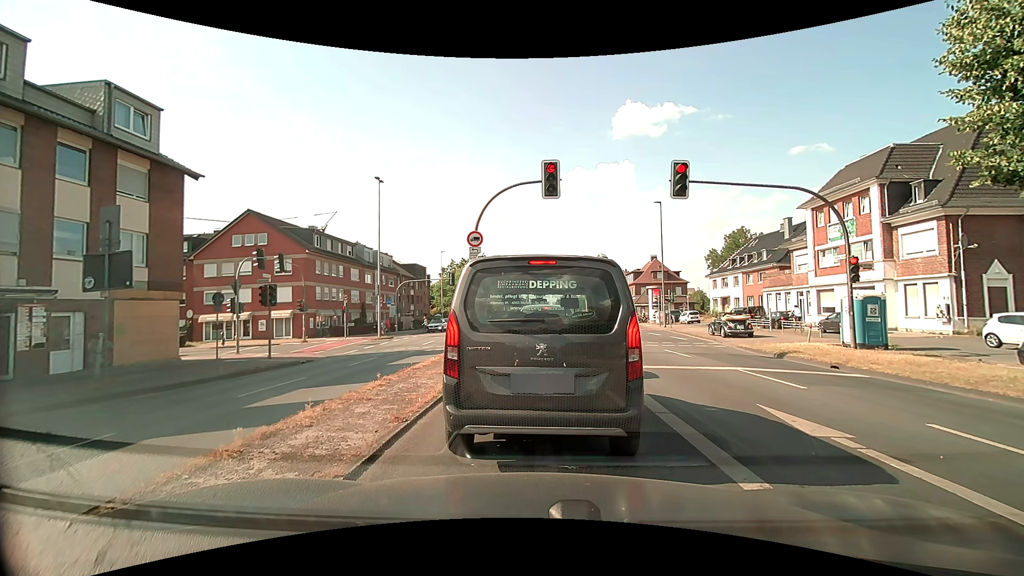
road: primary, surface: asphalt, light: Day
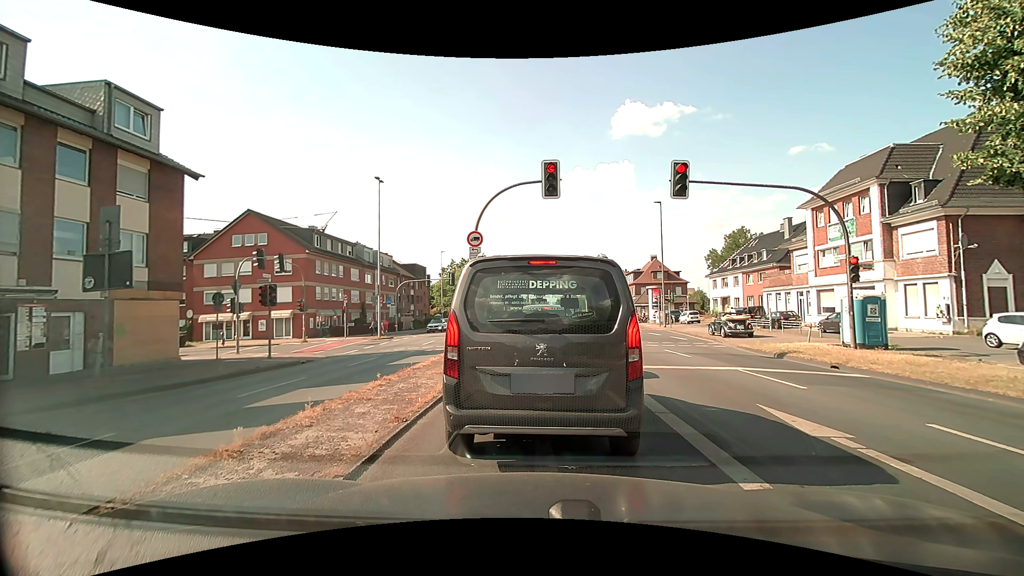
(0.0, 0.0) m; 0°
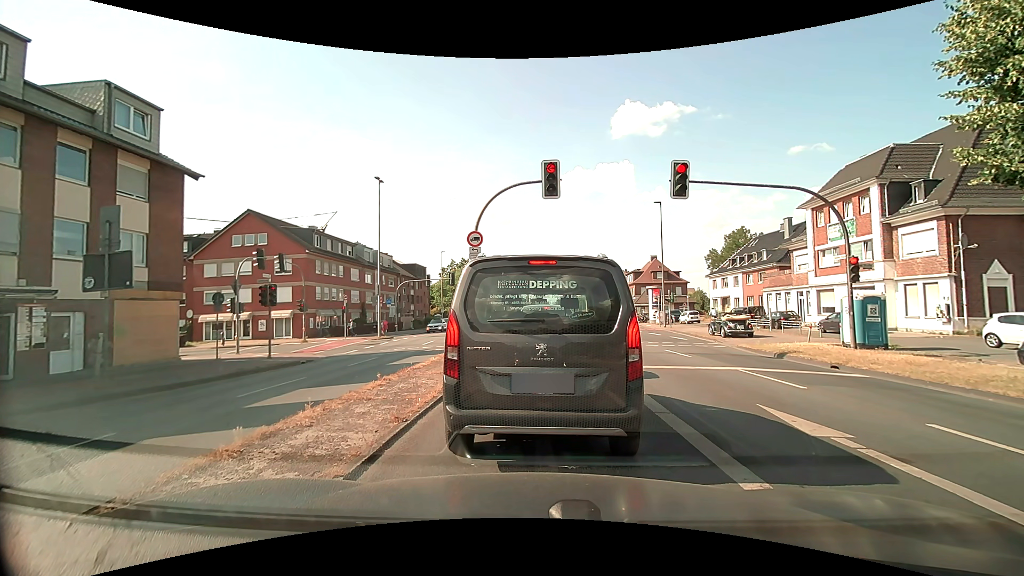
(0.0, 0.0) m; 0°
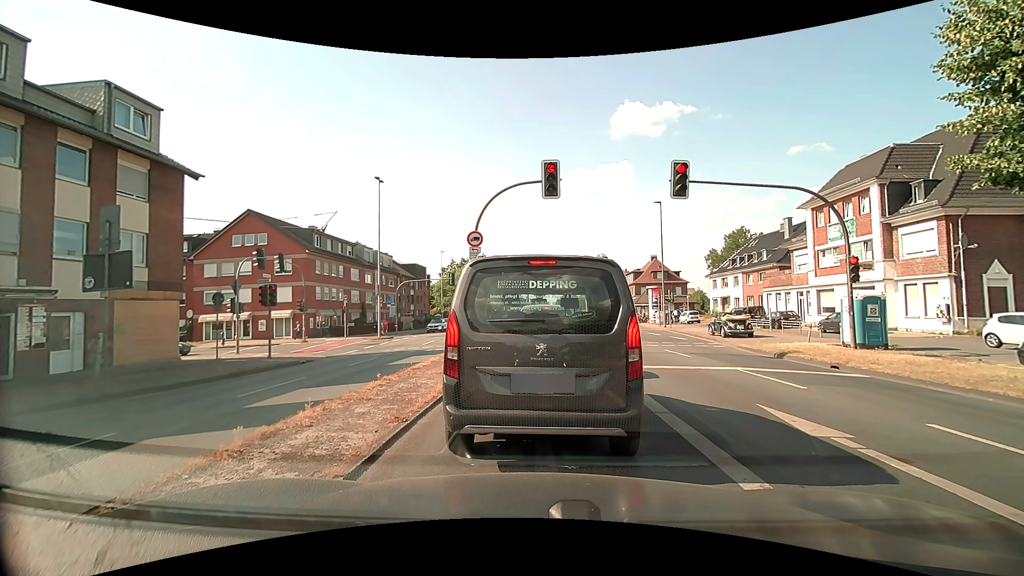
(0.0, 0.0) m; 0°
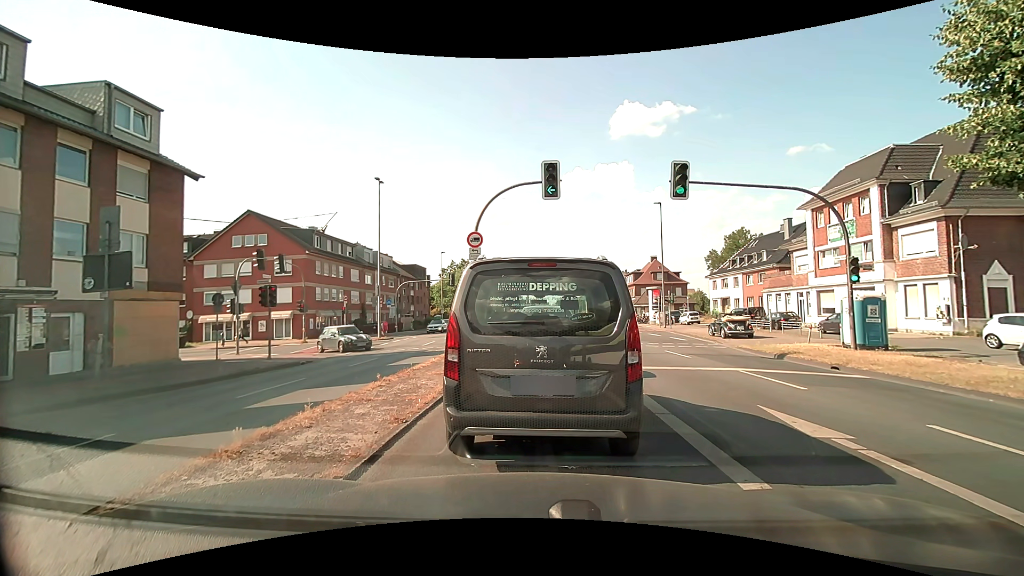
(0.0, 0.0) m; 0°
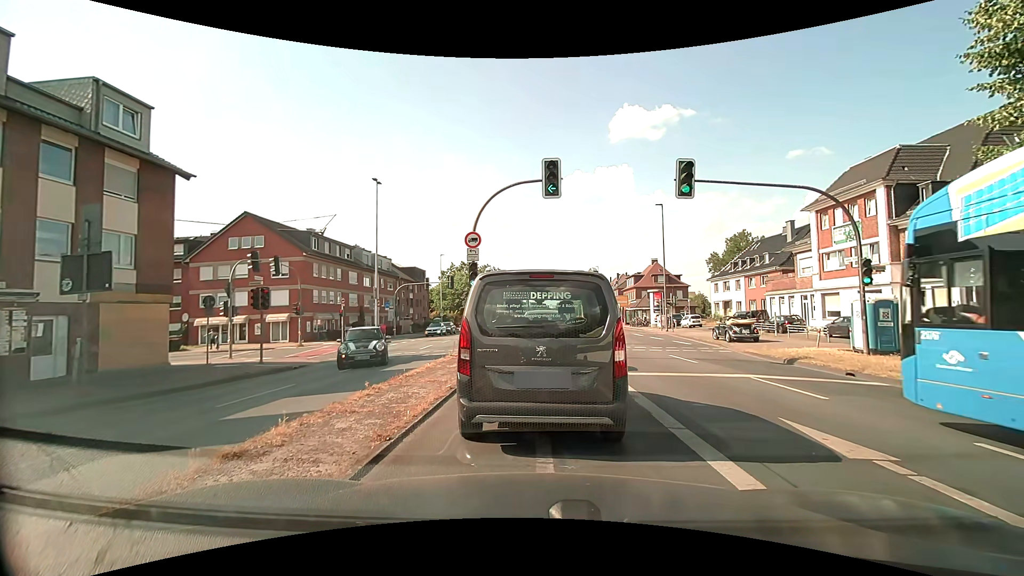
(0.0, +0.7) m; +1°
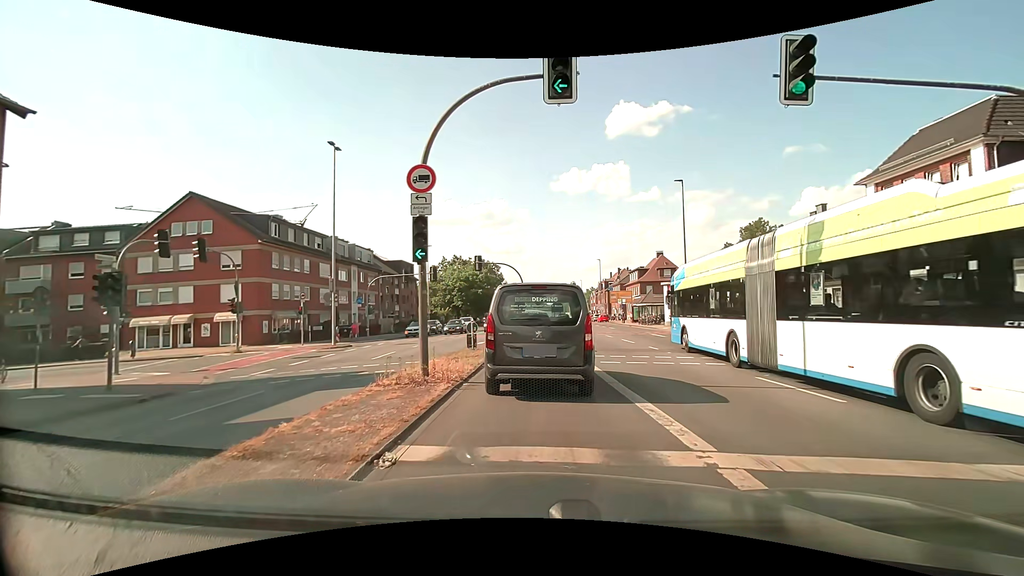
(-0.1, +7.9) m; -1°
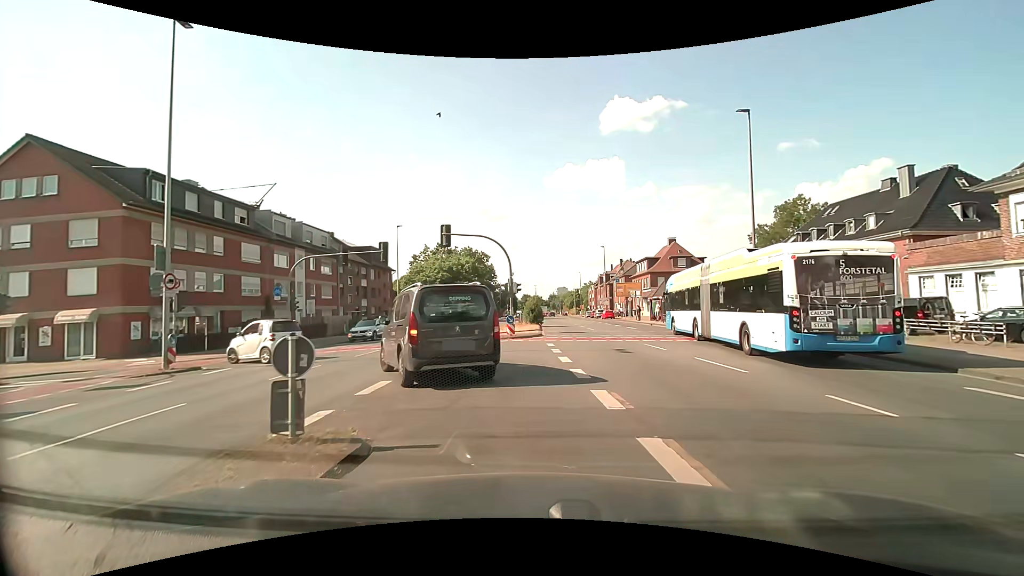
(+0.2, +13.5) m; +1°
(-1, +10) (-5, +19) (-14, +22) (-24, +20) (-34, +18) (-44, +17) (-54, +15) (-64, +14) (-74, +12) (-84, +11) m
